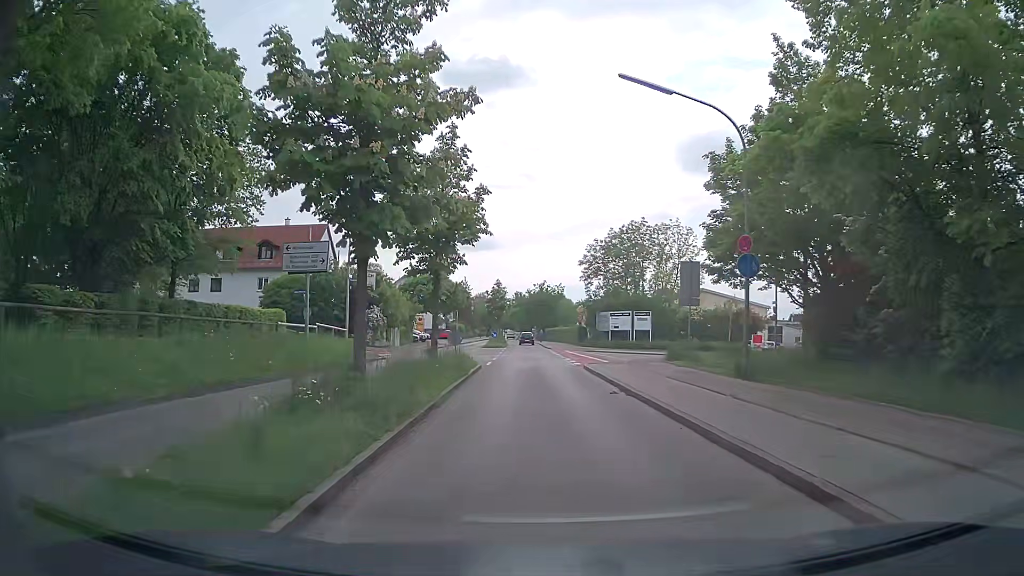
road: tertiary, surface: asphalt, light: Day
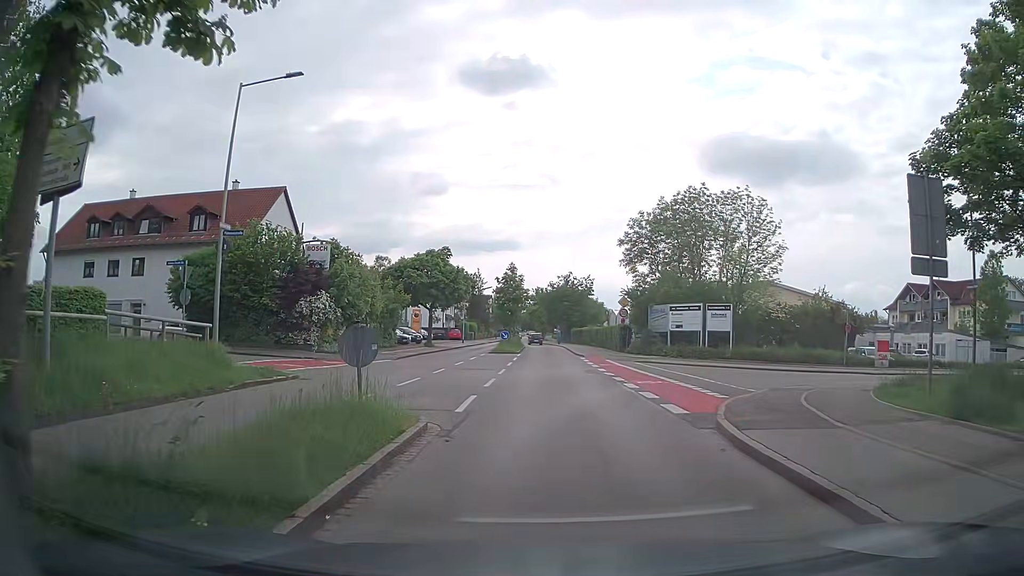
(-0.5, +16.8) m; -2°
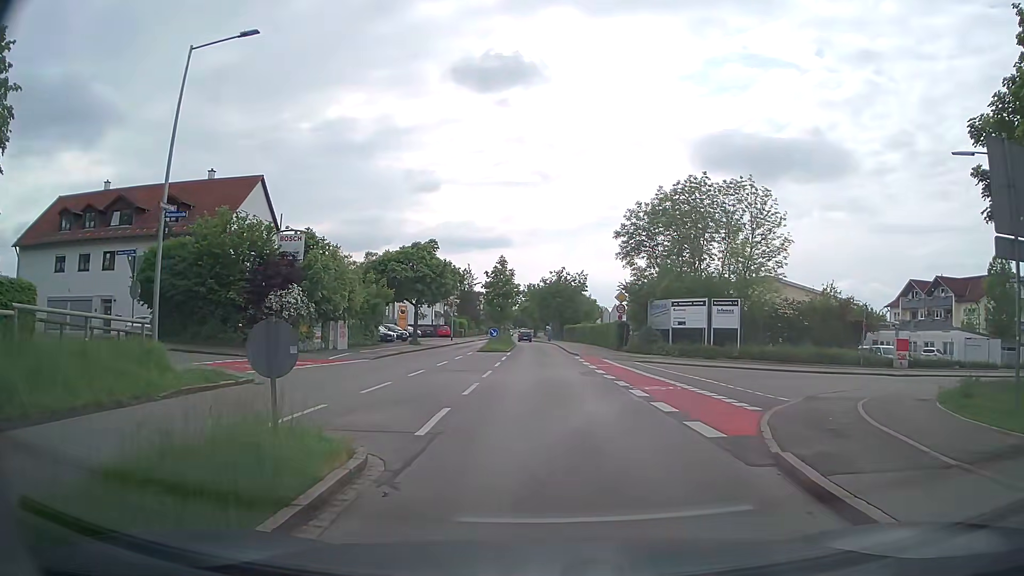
(0.0, +2.9) m; +1°
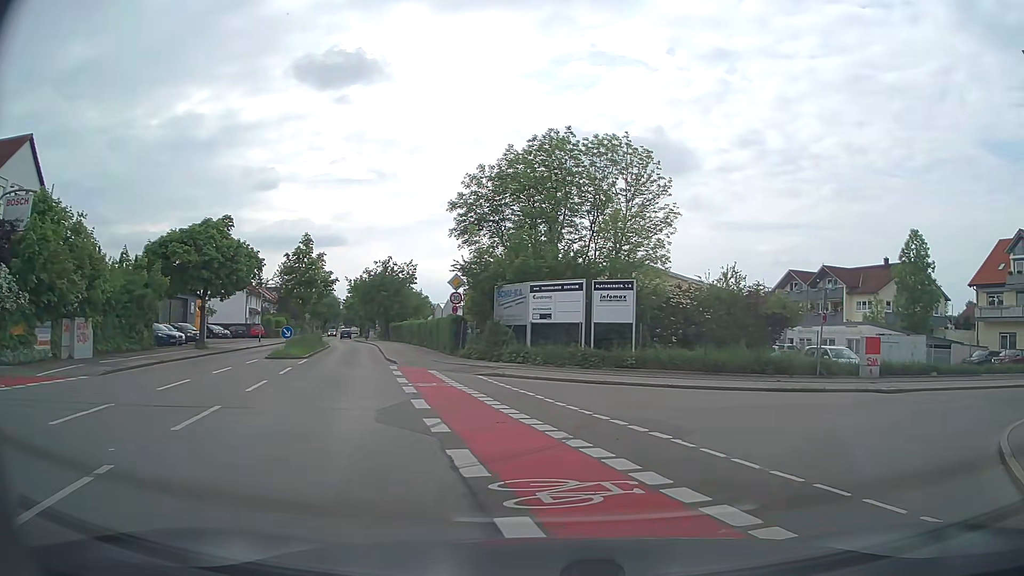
(+0.8, +10.9) m; +15°
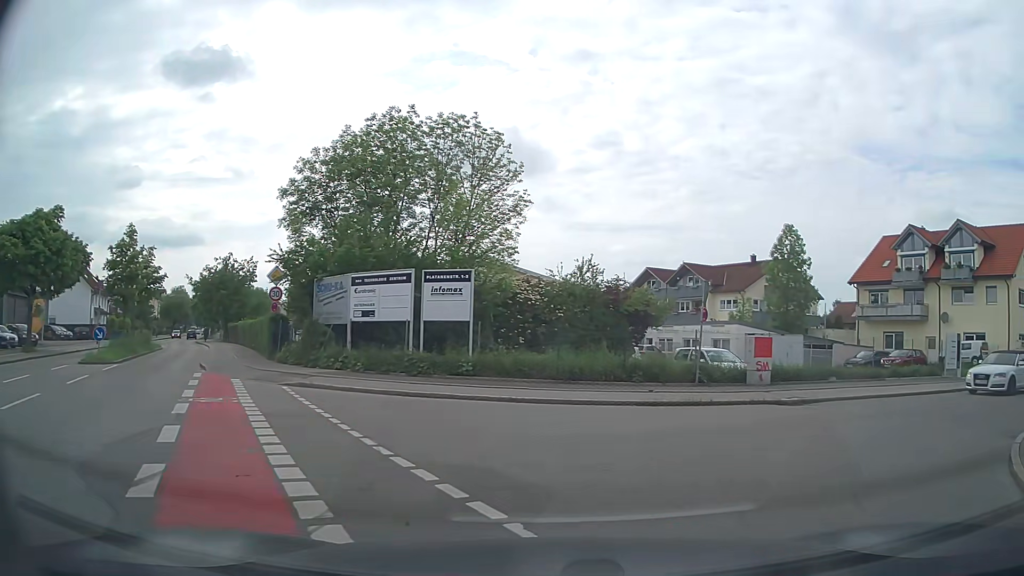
(+0.4, +3.8) m; +12°
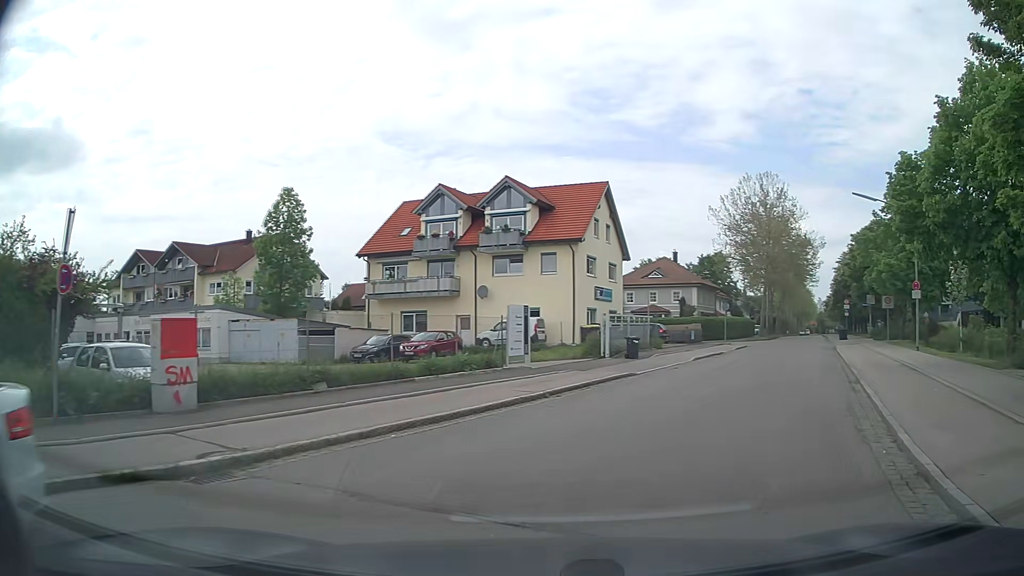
(+3.4, +9.2) m; +43°
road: residential
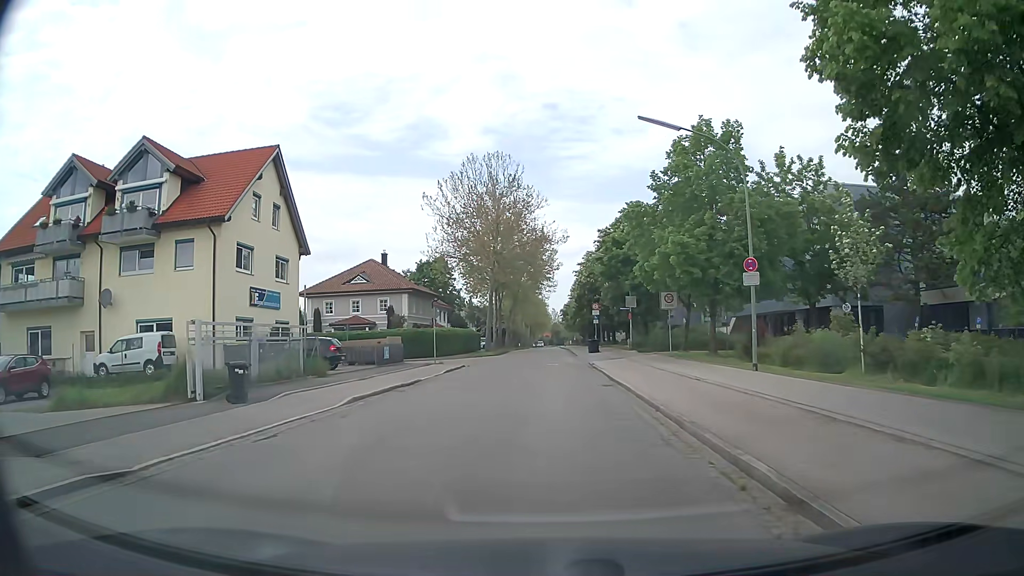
(+3.8, +13.1) m; +22°
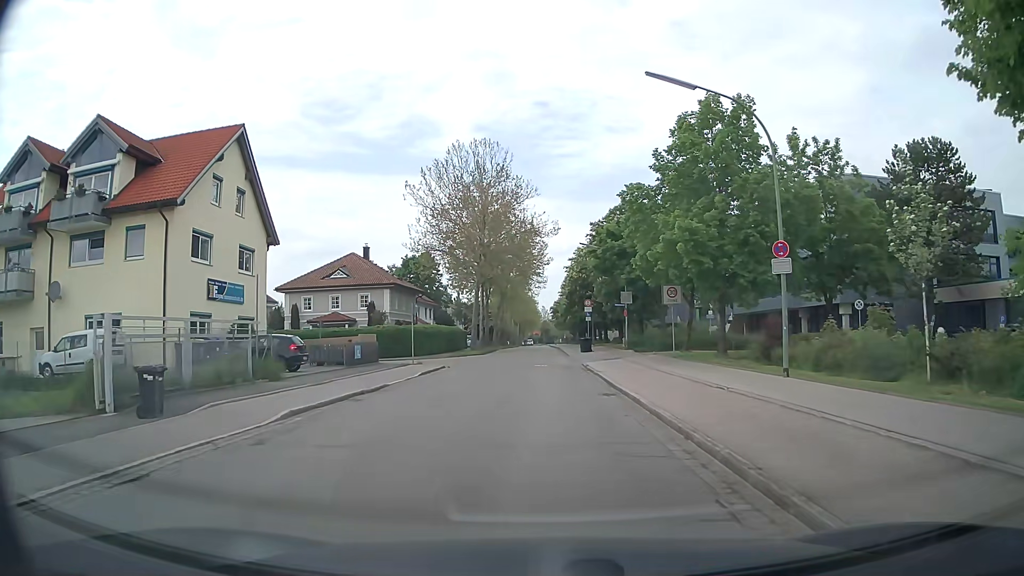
(0.0, +3.5) m; +1°
